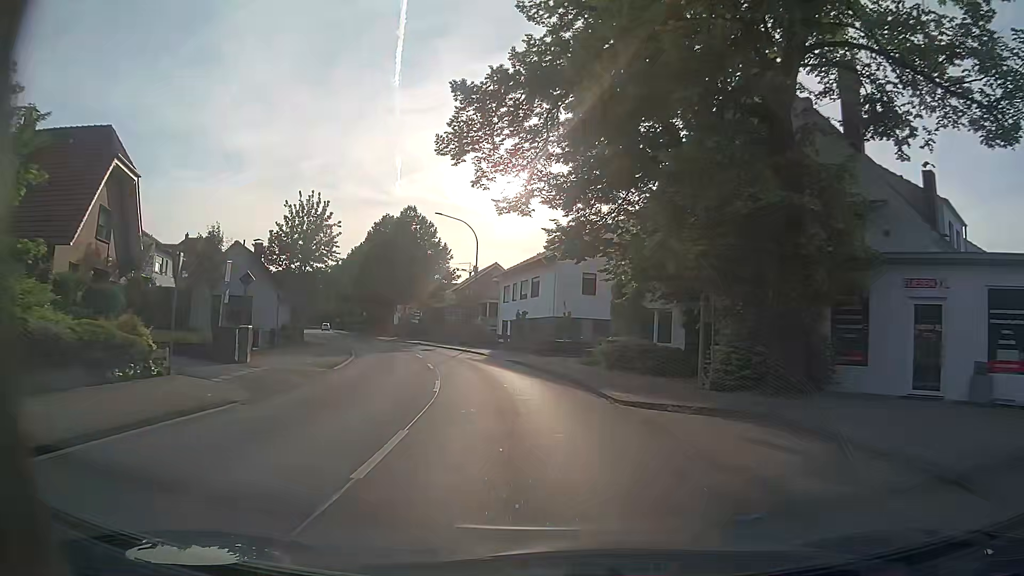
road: primary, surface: asphalt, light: Day
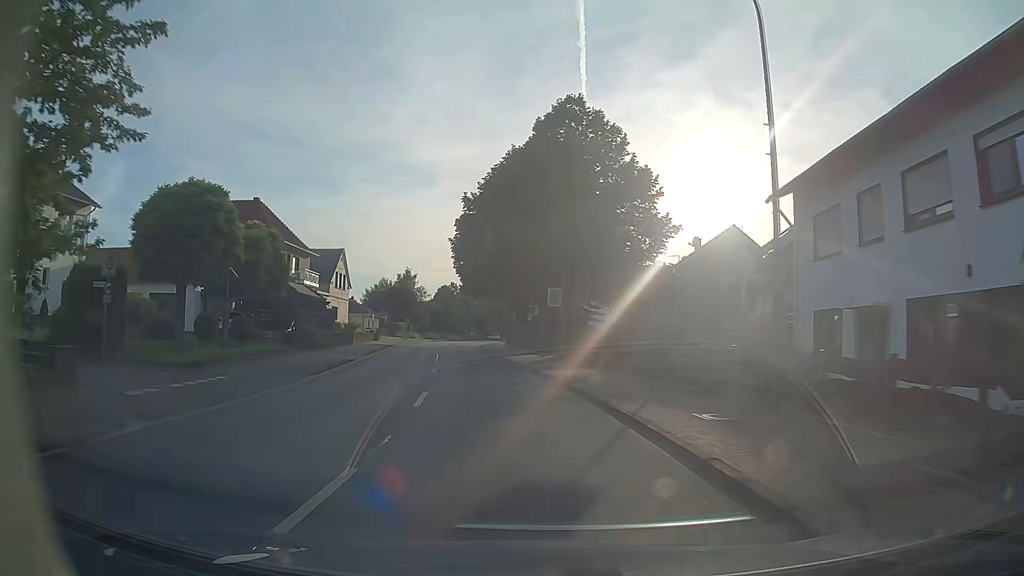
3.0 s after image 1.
(-5.2, +38.8) m; -16°
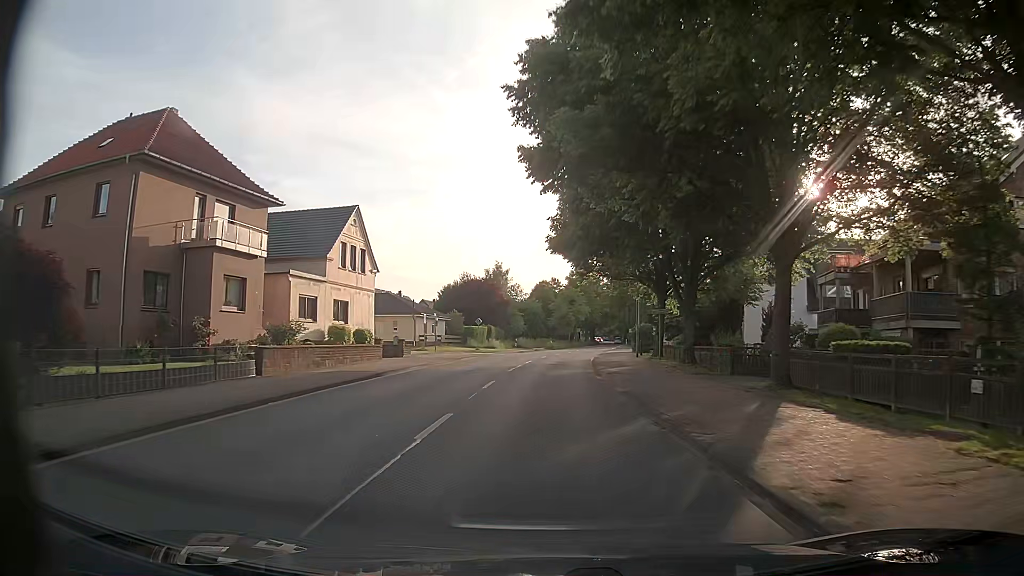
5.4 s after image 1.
(-3.5, +31.2) m; -10°
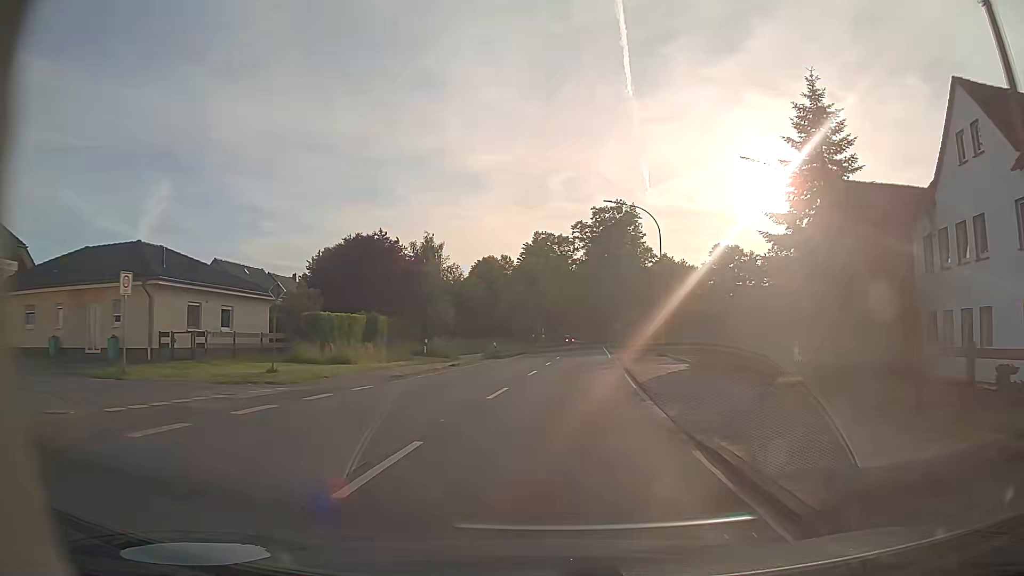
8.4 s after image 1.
(+0.7, +39.5) m; +4°
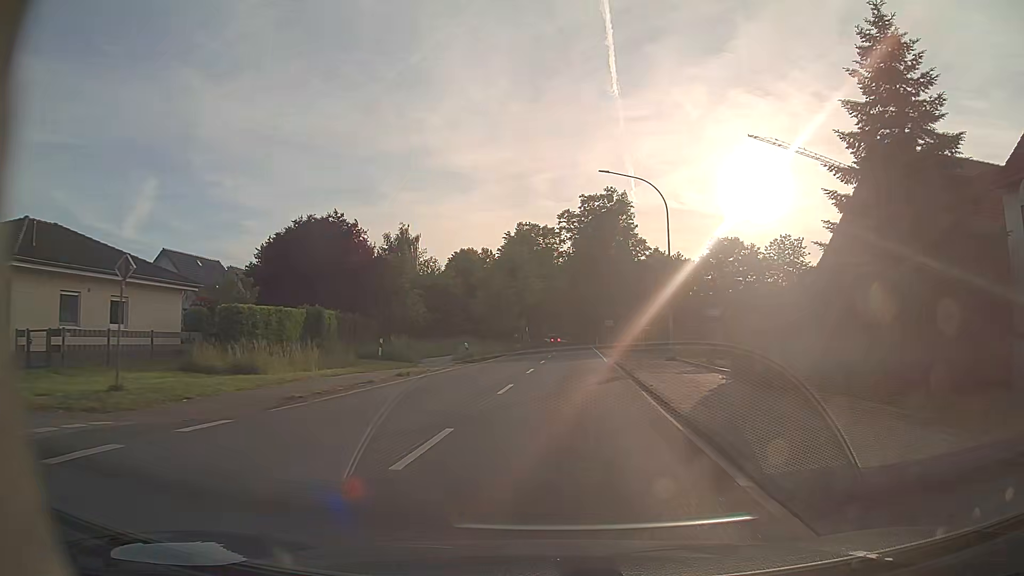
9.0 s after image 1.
(+0.1, +7.8) m; +1°
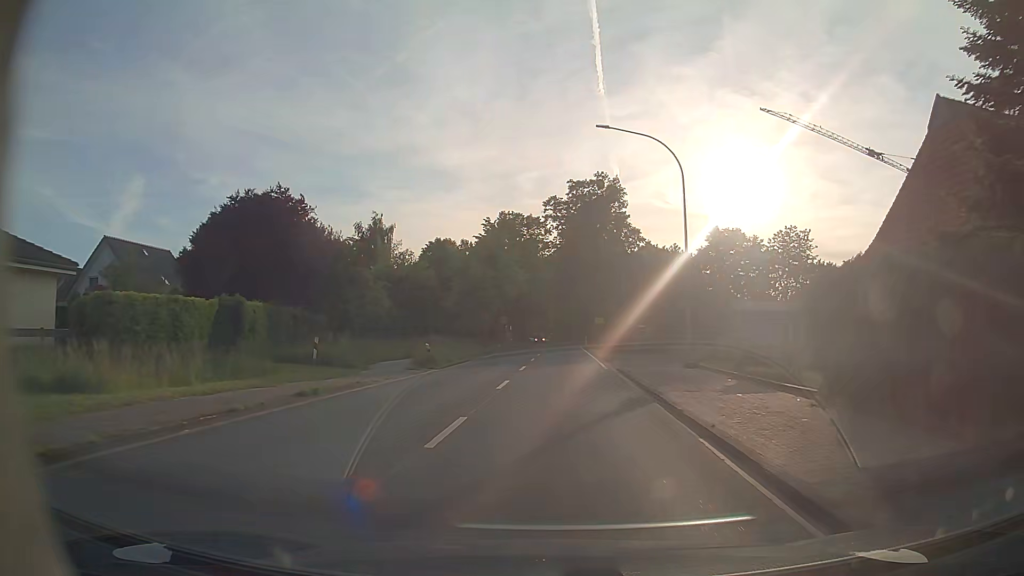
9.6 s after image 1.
(+0.1, +7.7) m; +1°
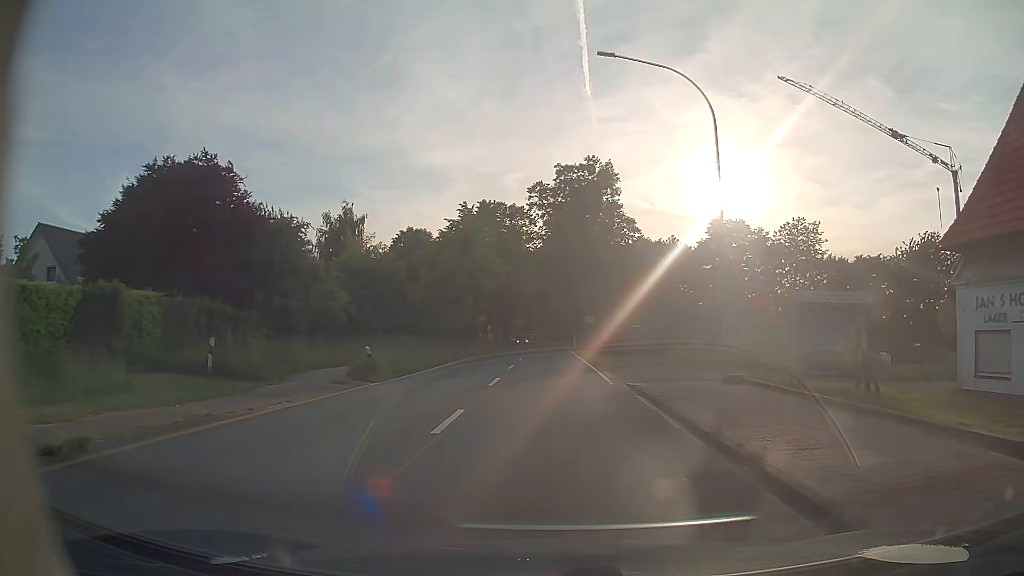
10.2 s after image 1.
(+0.1, +7.7) m; +1°
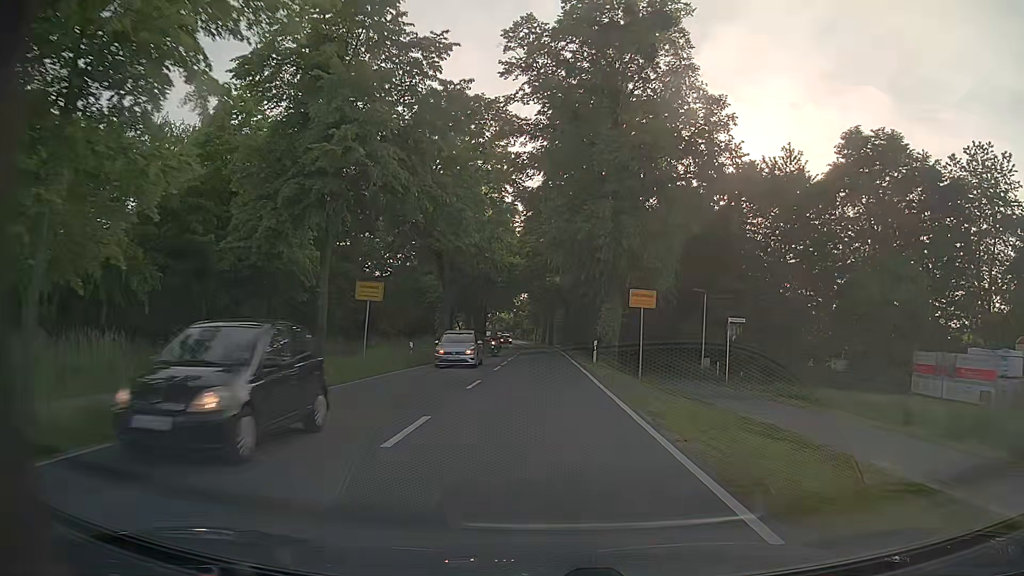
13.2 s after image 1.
(+0.5, +37.6) m; +1°
(0, +10) (0, +20) (0, +30) (0, +40) (0, +50) (0, +60) (0, +70) (-1, +80) (-1, +90) (-2, +100) m
